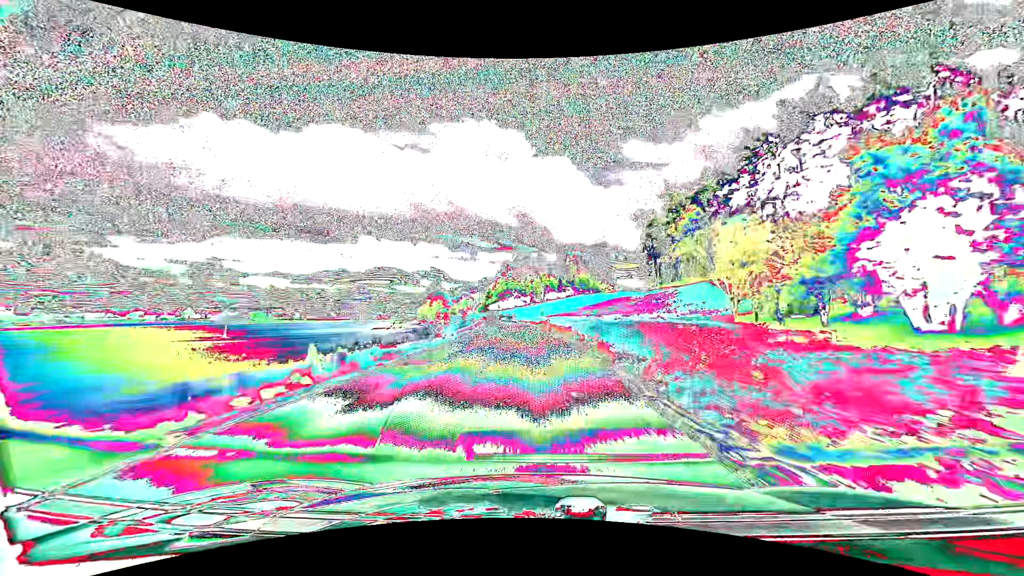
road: secondary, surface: asphalt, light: Day
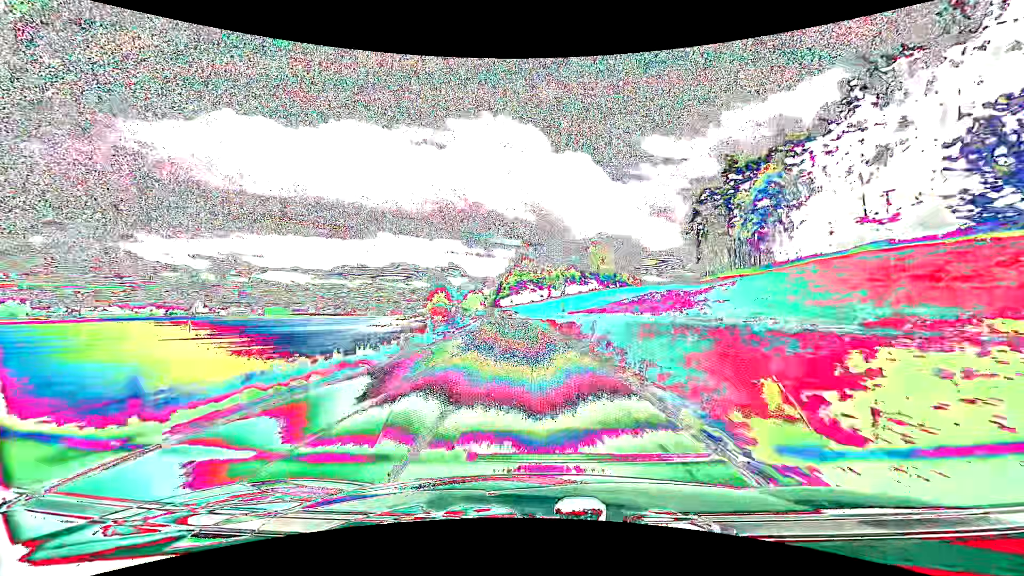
(-0.4, +29.4) m; -2°
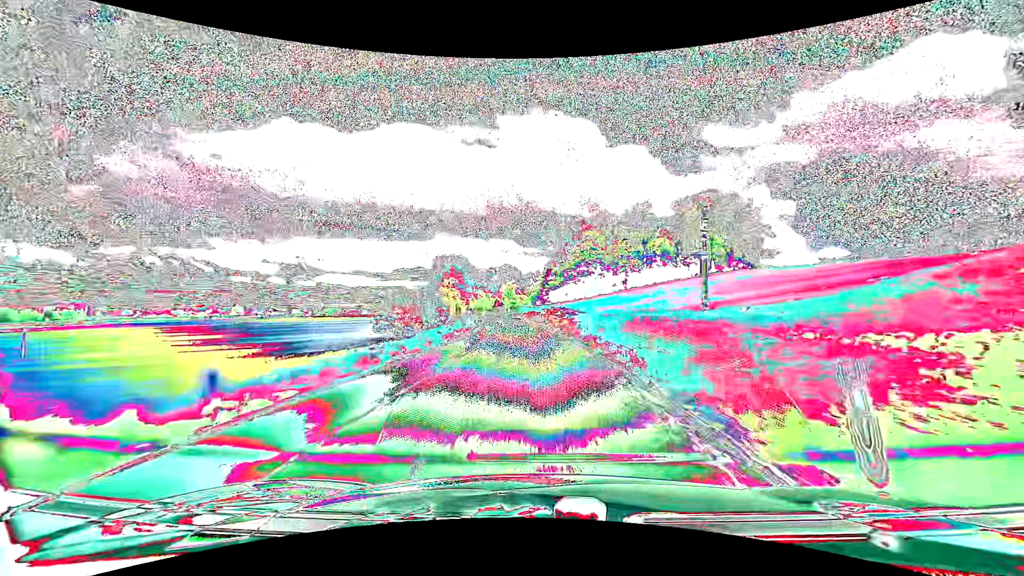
(-3.7, +71.0) m; -6°
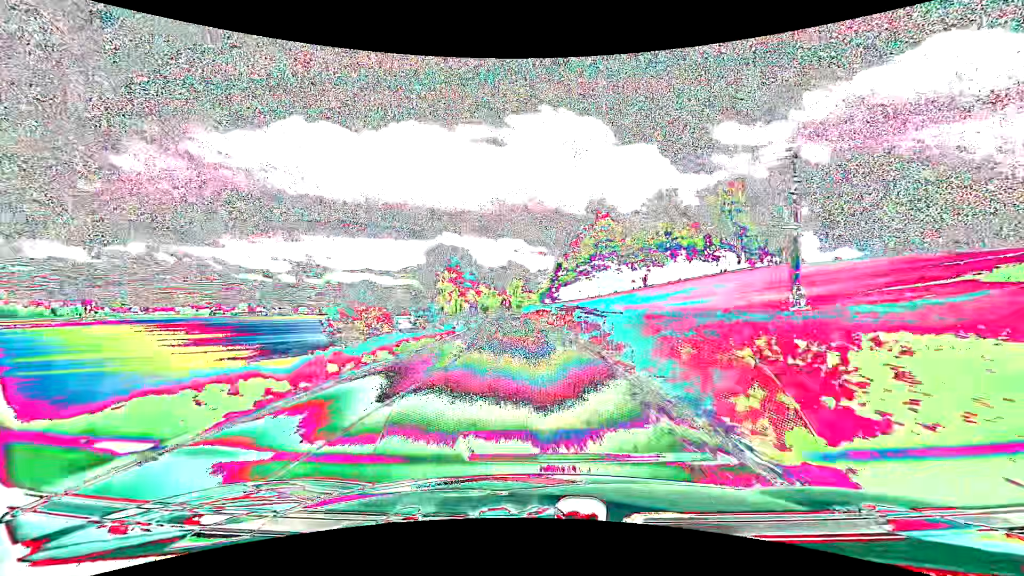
(-0.2, +14.0) m; -1°
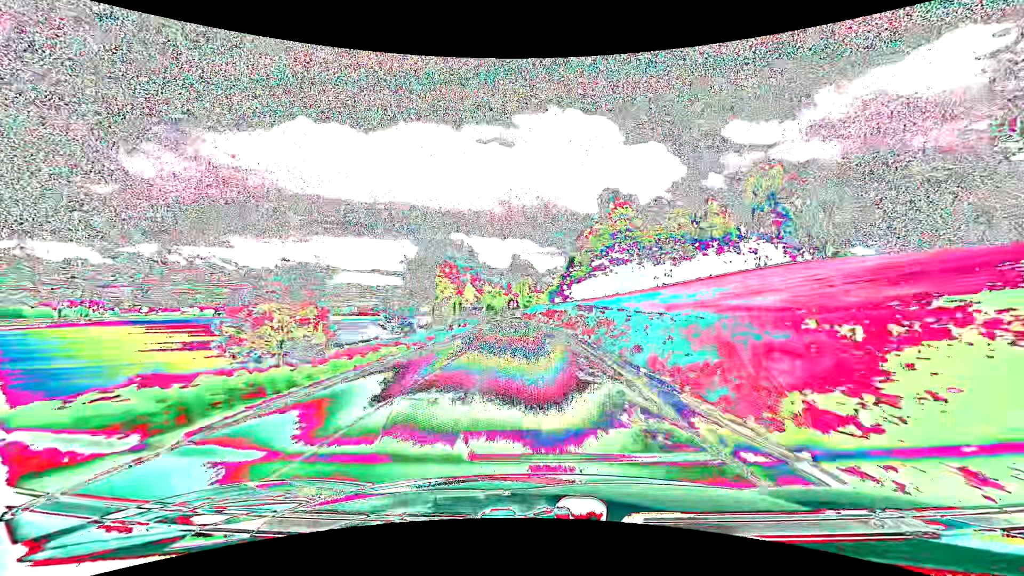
(-0.1, +14.1) m; -1°
